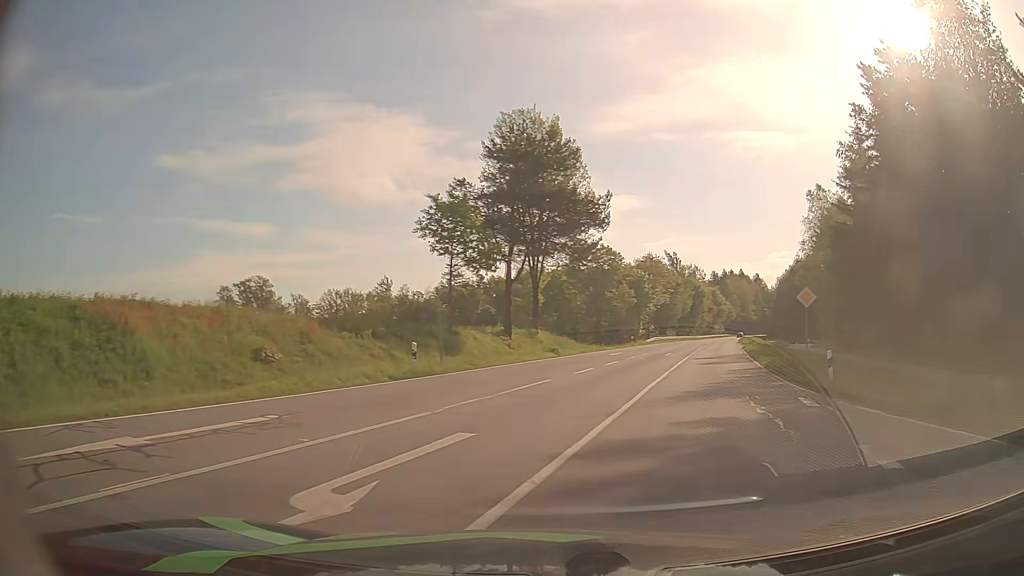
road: tertiary_link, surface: asphalt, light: Day
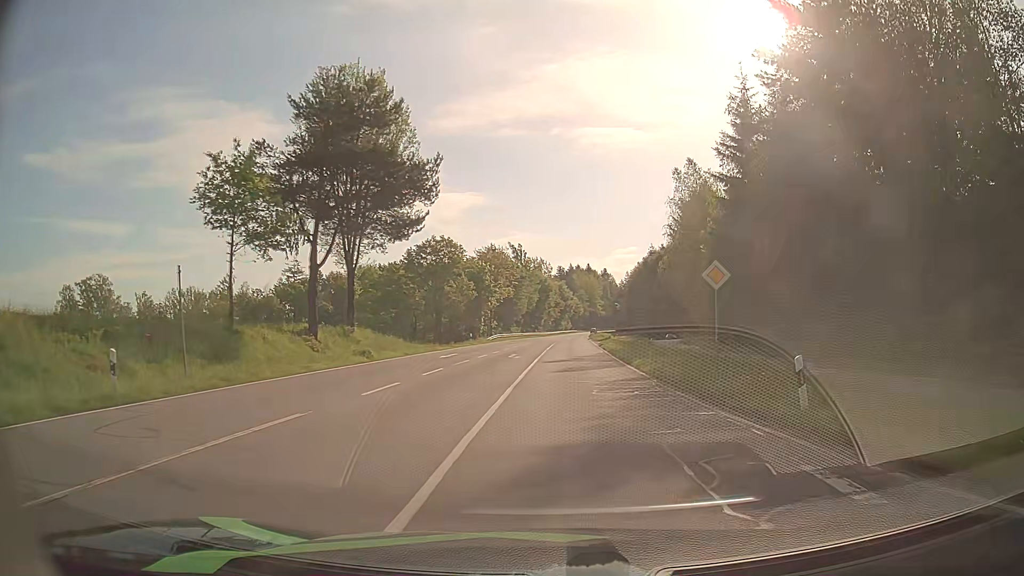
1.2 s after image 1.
(+1.2, +8.4) m; +13°
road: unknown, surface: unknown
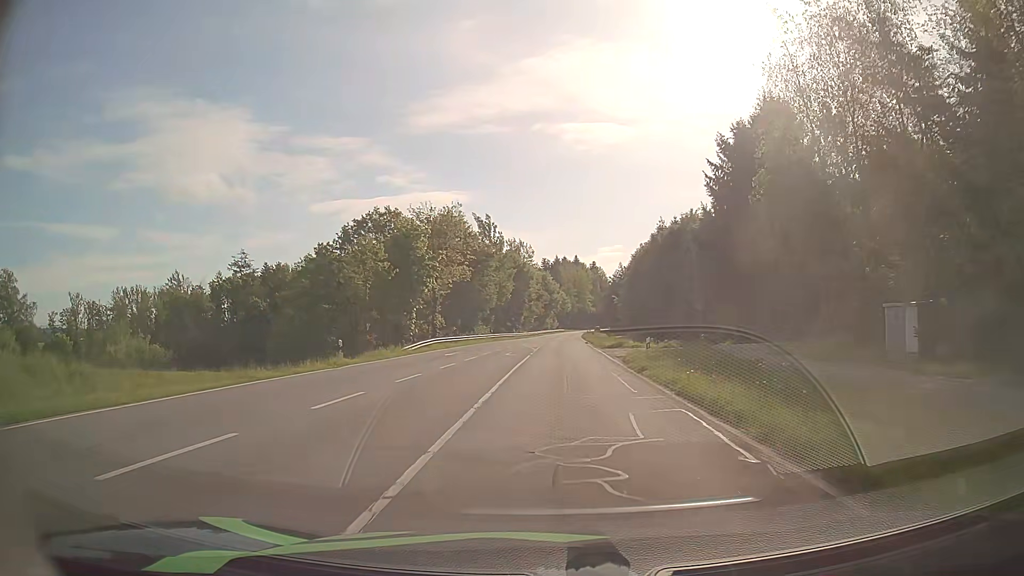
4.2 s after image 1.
(+1.0, +33.3) m; +2°
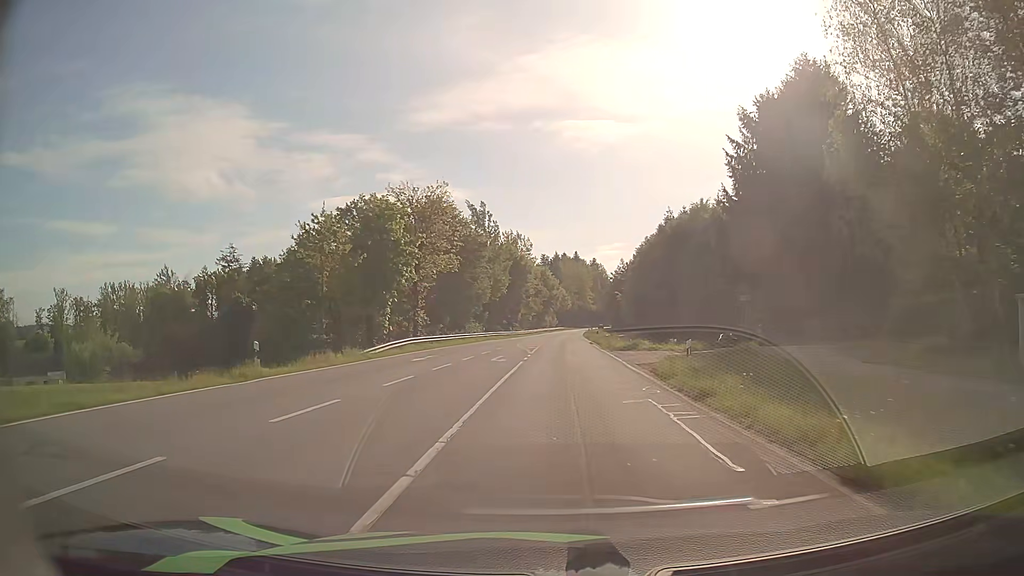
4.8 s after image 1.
(-0.1, +8.0) m; 0°
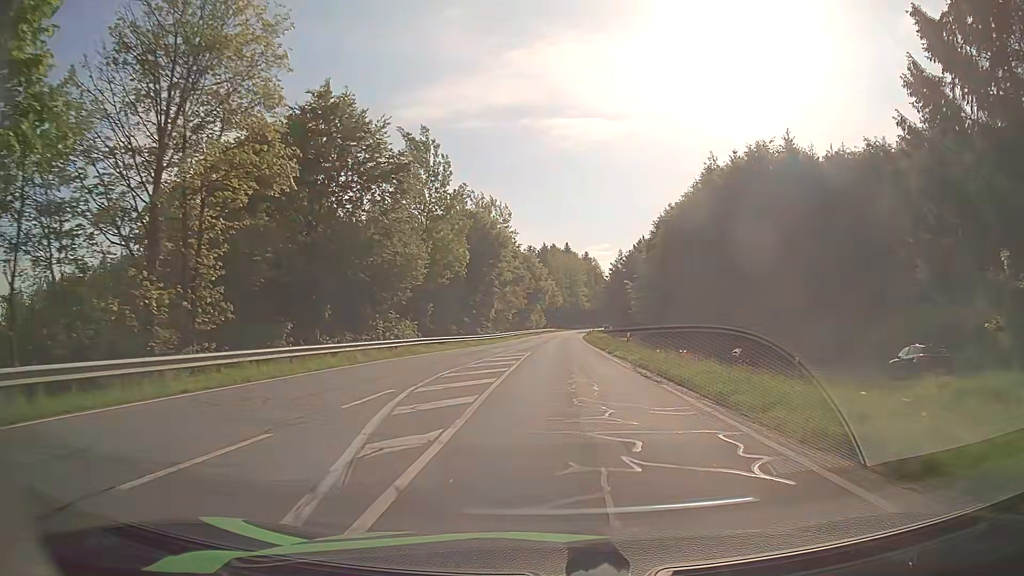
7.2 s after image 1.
(+0.3, +34.7) m; +1°
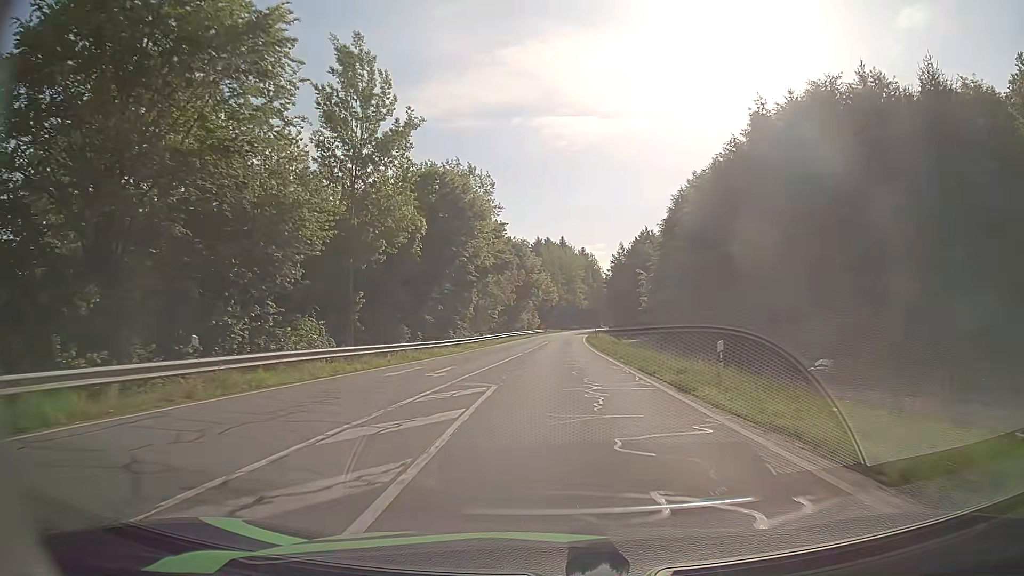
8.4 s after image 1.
(+0.1, +18.9) m; +1°
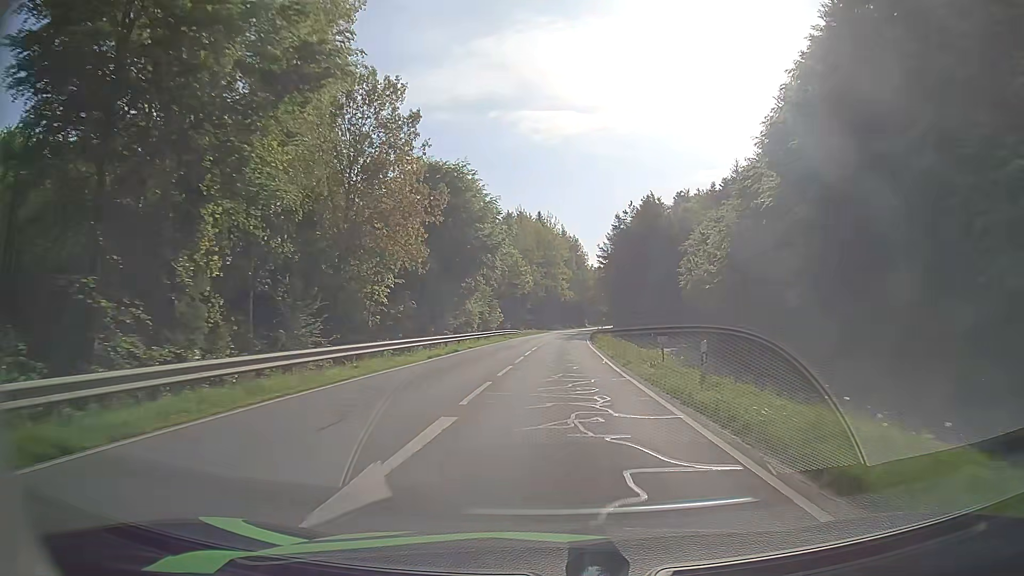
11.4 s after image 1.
(+0.6, +50.8) m; +2°
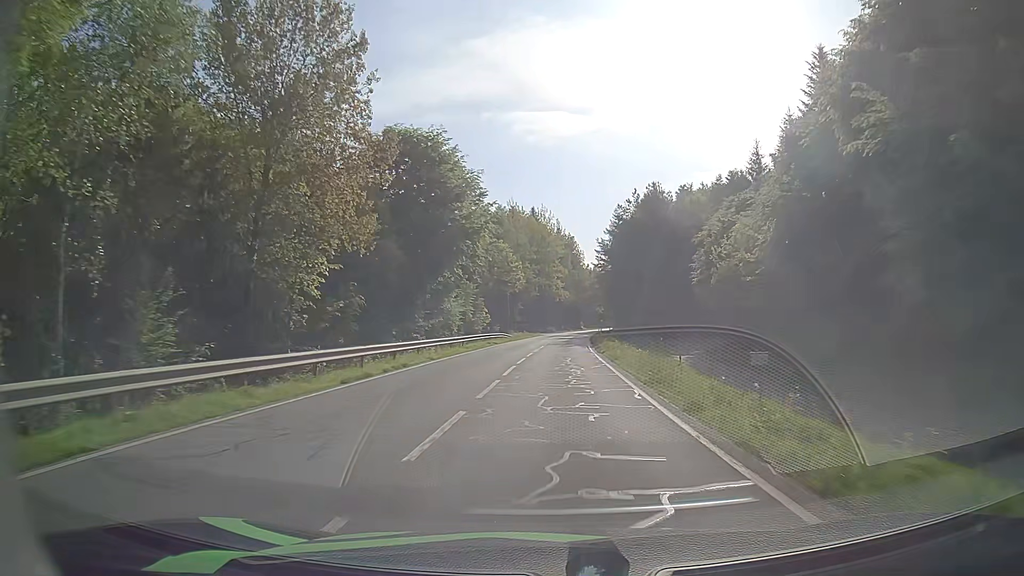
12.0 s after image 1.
(0.0, +10.5) m; +1°
(0, +10) (0, +20) (0, +30) (+1, +40) (+1, +50) (+1, +60) (+2, +70) (+3, +80) (+3, +90) (+4, +100) m
